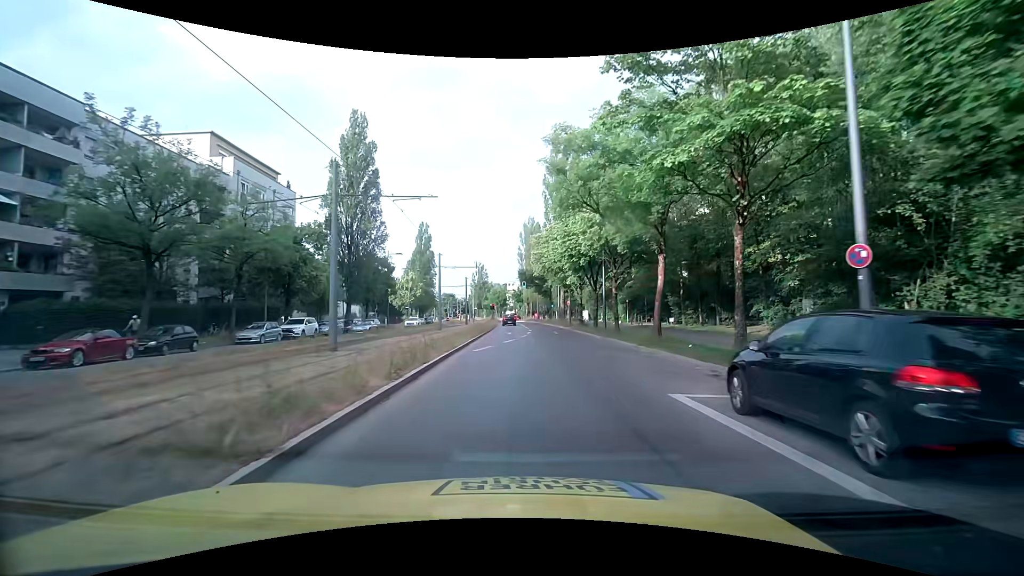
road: secondary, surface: asphalt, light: Day
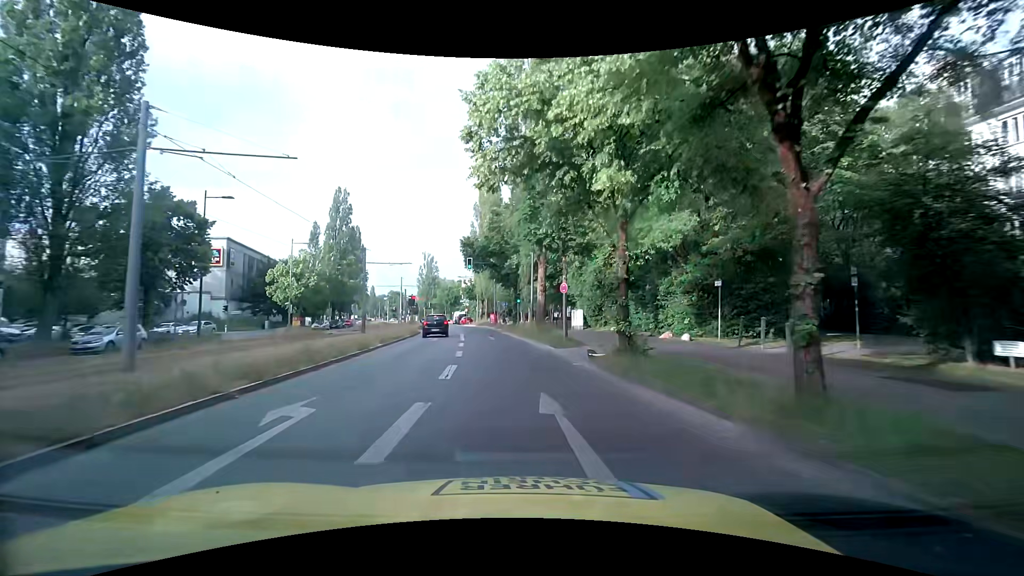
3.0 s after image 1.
(+1.0, +32.0) m; +3°
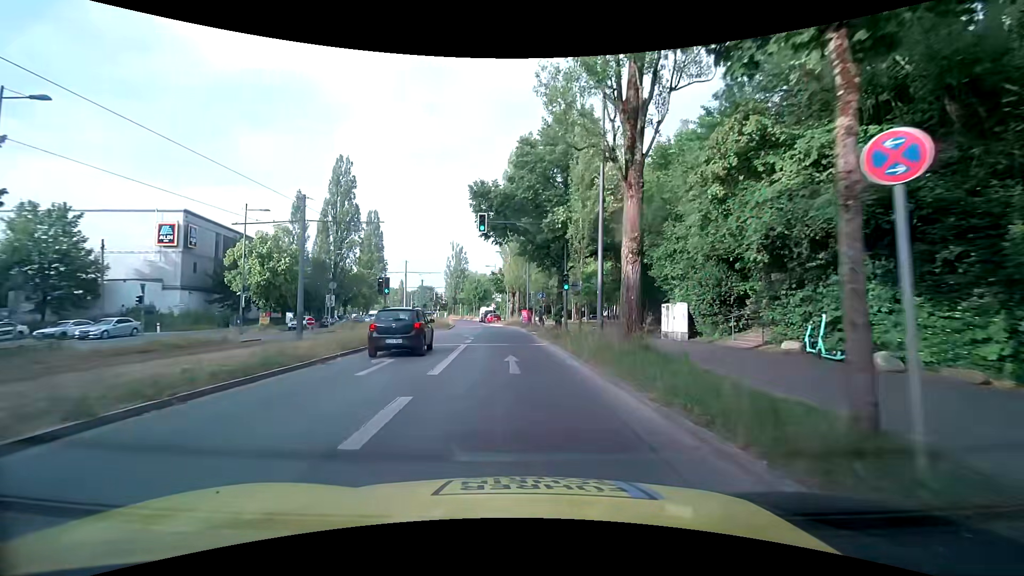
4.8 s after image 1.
(-0.2, +17.7) m; -4°
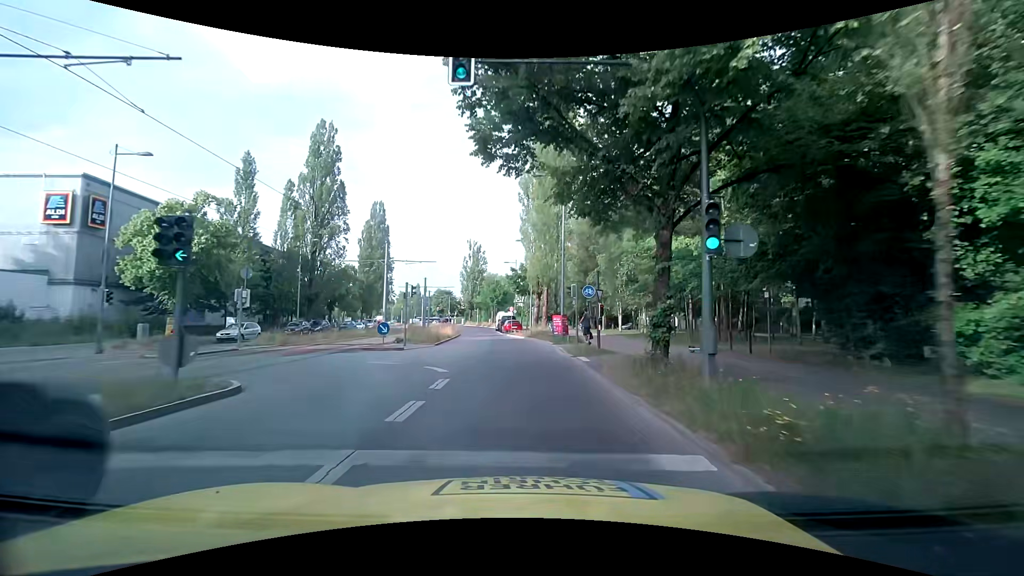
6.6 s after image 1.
(-0.1, +16.6) m; -1°
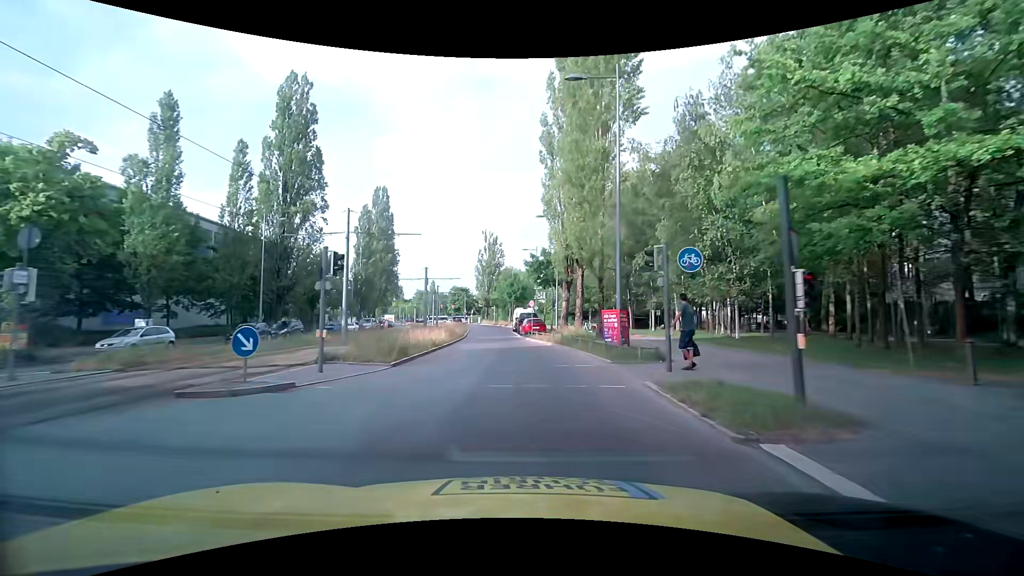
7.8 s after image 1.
(-0.3, +12.7) m; -2°
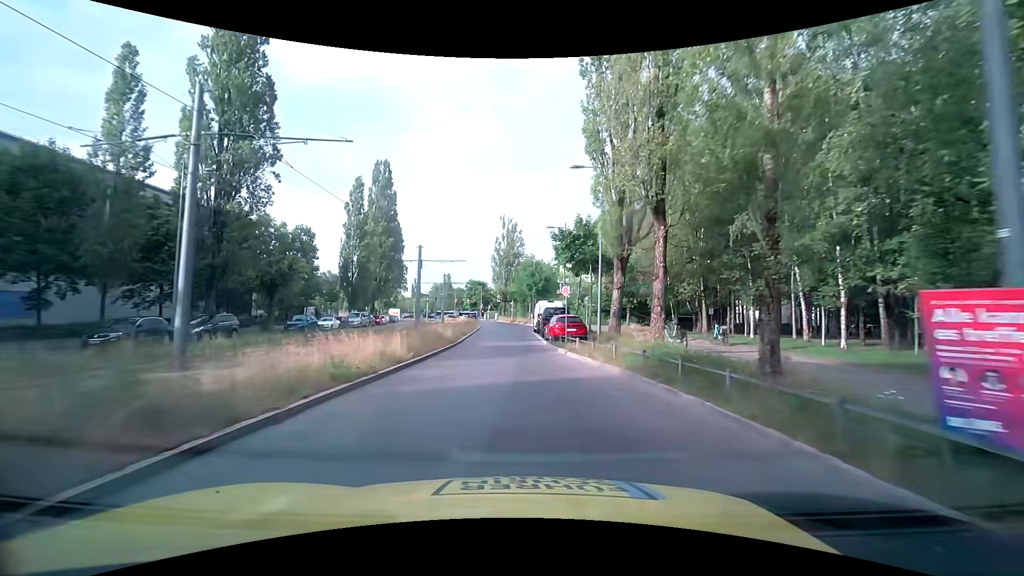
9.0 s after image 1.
(-0.4, +13.9) m; -3°
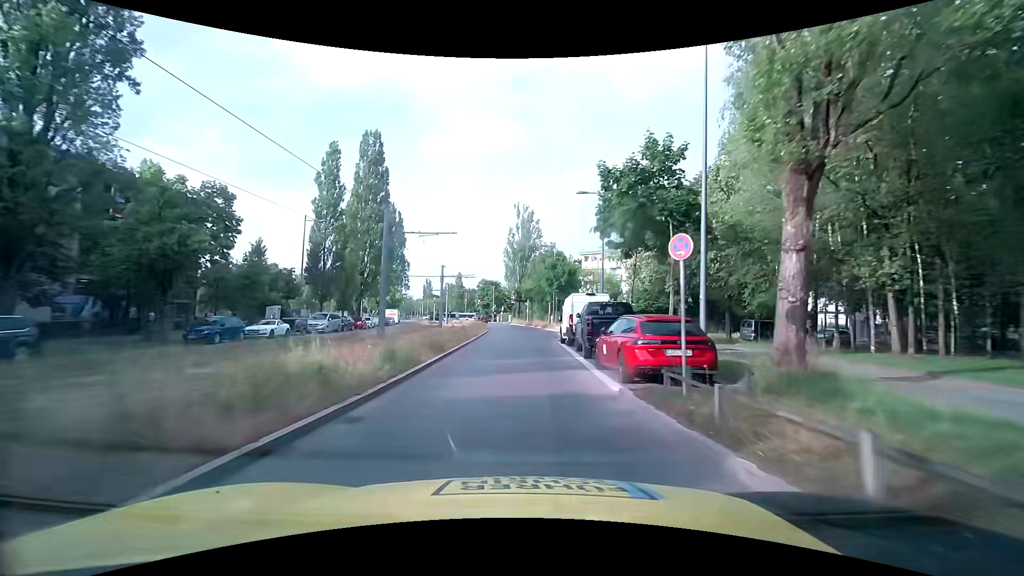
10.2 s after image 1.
(-0.3, +14.8) m; -2°
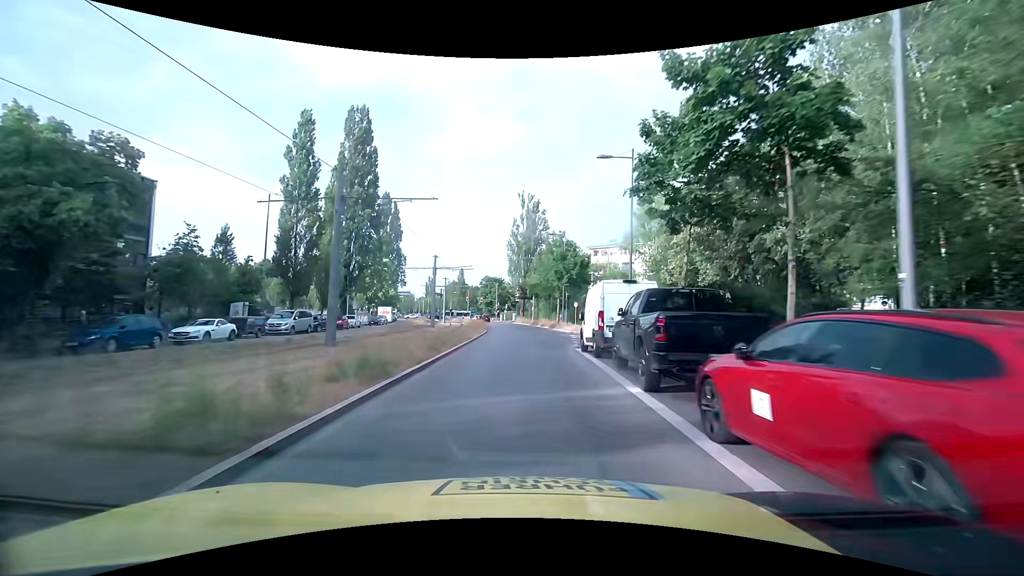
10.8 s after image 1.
(0.0, +7.7) m; -1°
(0, +10) (0, +20) (0, +30) (0, +40) (0, +50) (0, +60) (0, +70) (-1, +80) (-2, +90) (-3, +100) m
